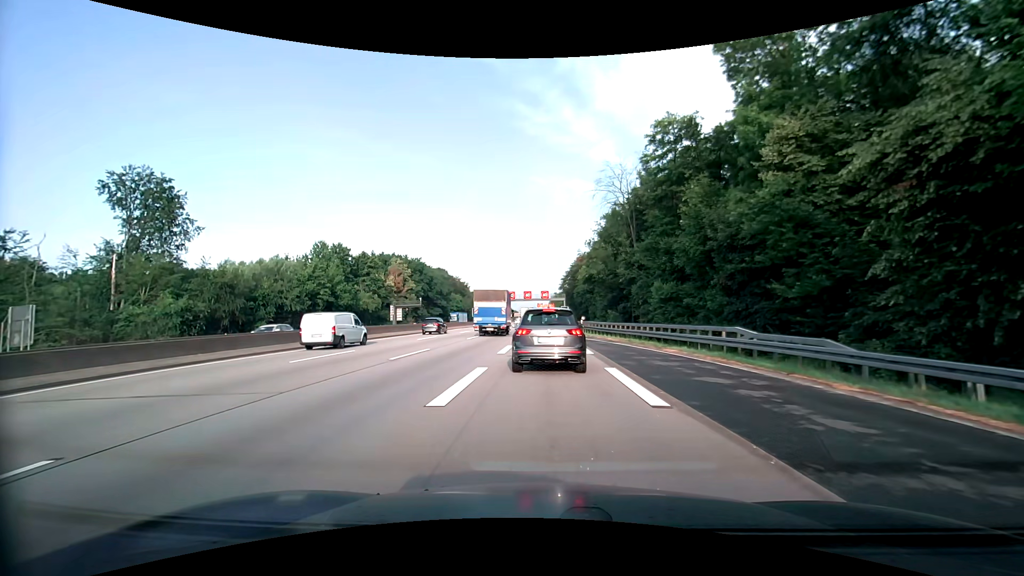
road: motorway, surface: asphalt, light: Day
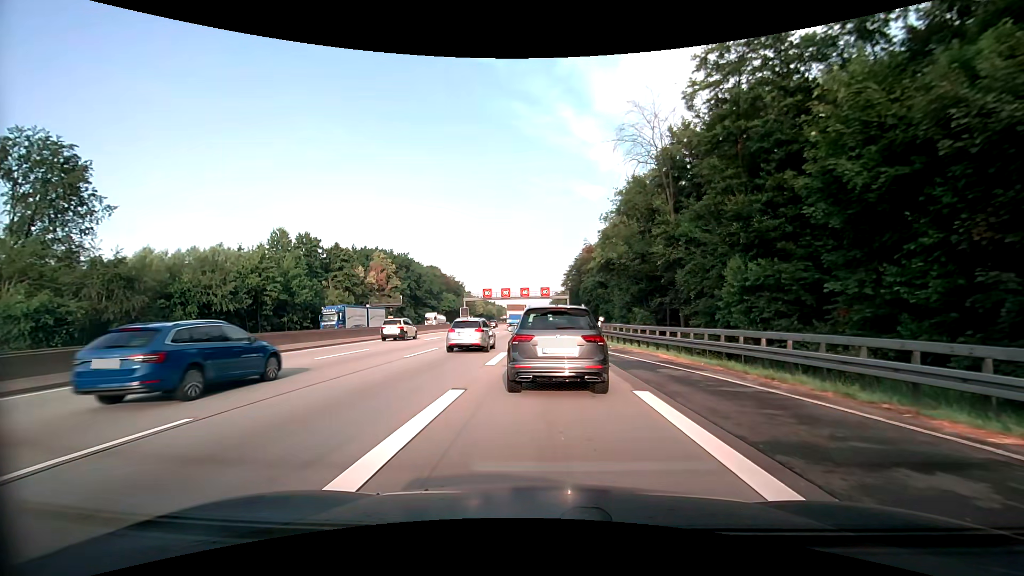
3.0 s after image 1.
(+0.1, +16.0) m; 0°
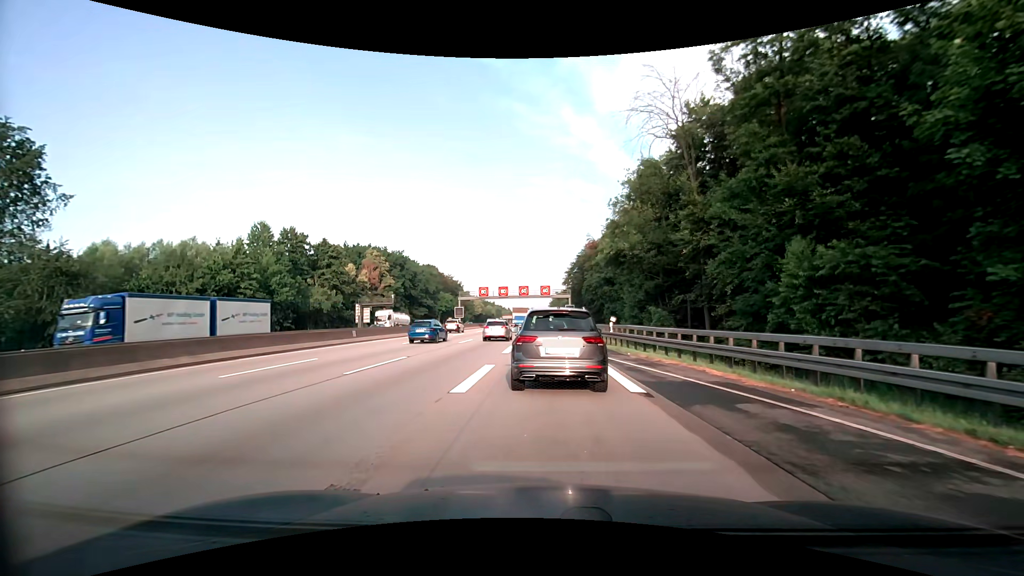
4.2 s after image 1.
(0.0, +5.9) m; 0°
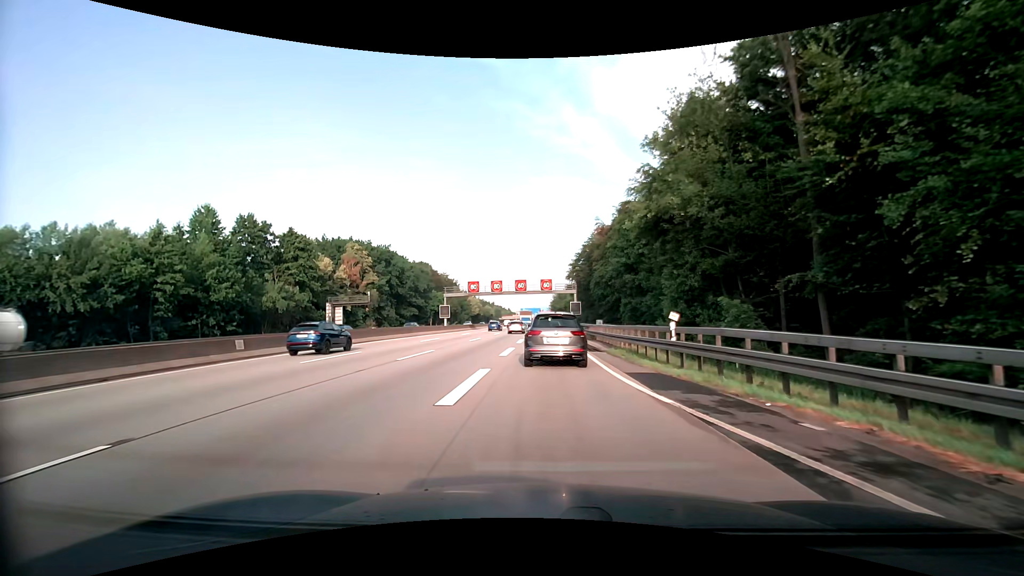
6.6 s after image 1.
(+0.1, +13.7) m; 0°
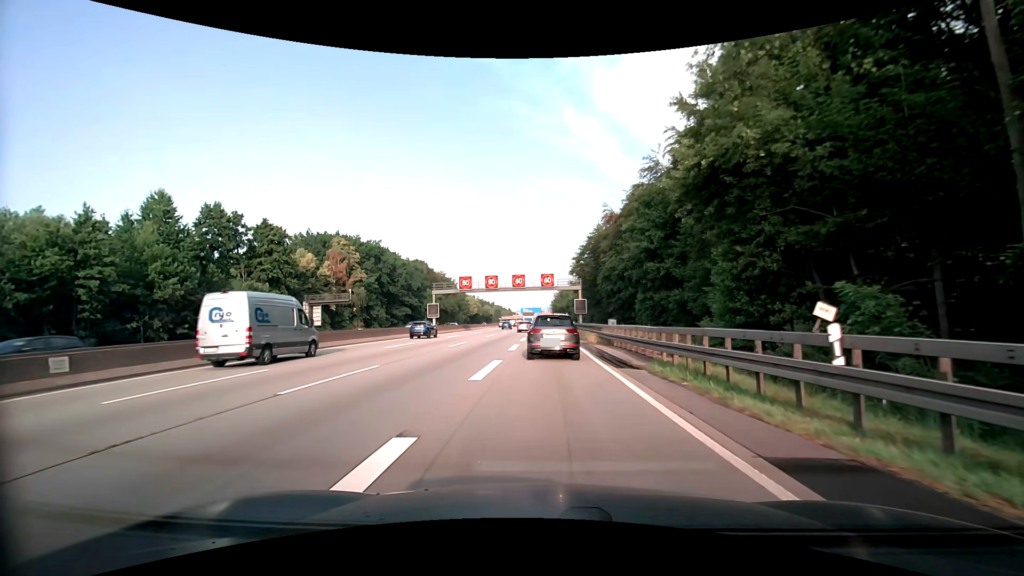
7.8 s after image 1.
(0.0, +8.5) m; 0°
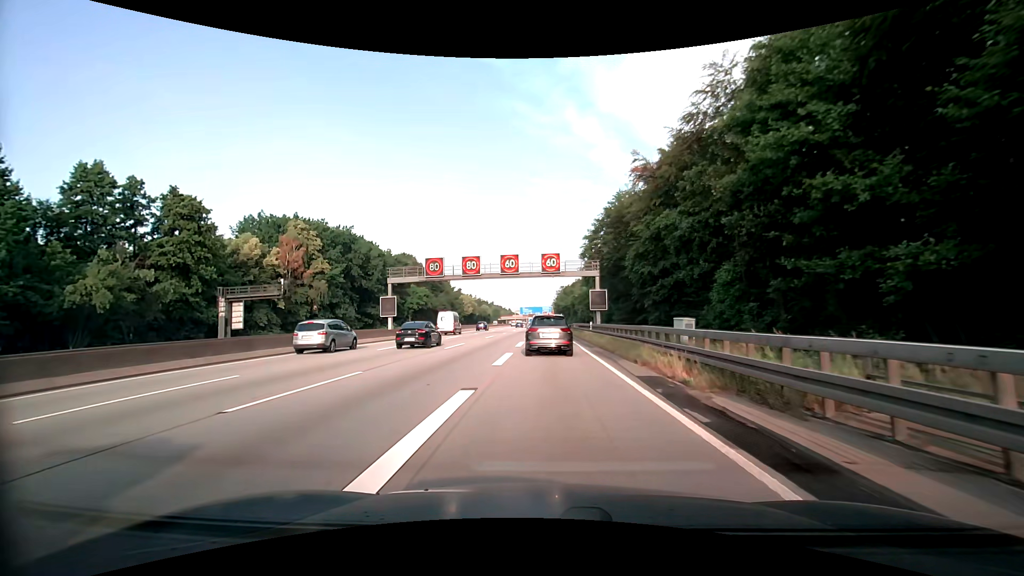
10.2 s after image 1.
(0.0, +20.1) m; +1°
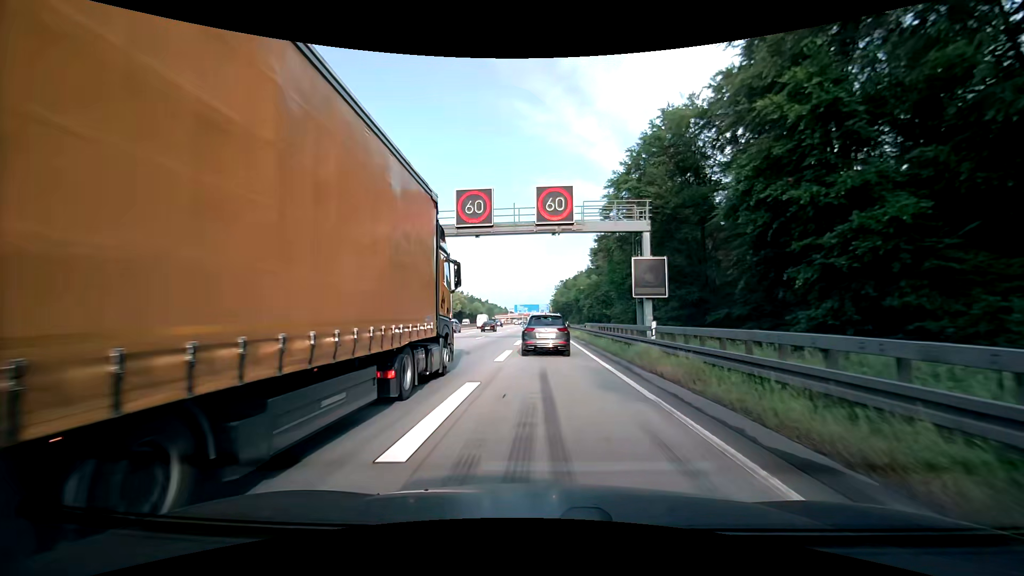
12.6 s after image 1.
(-0.2, +22.9) m; 0°
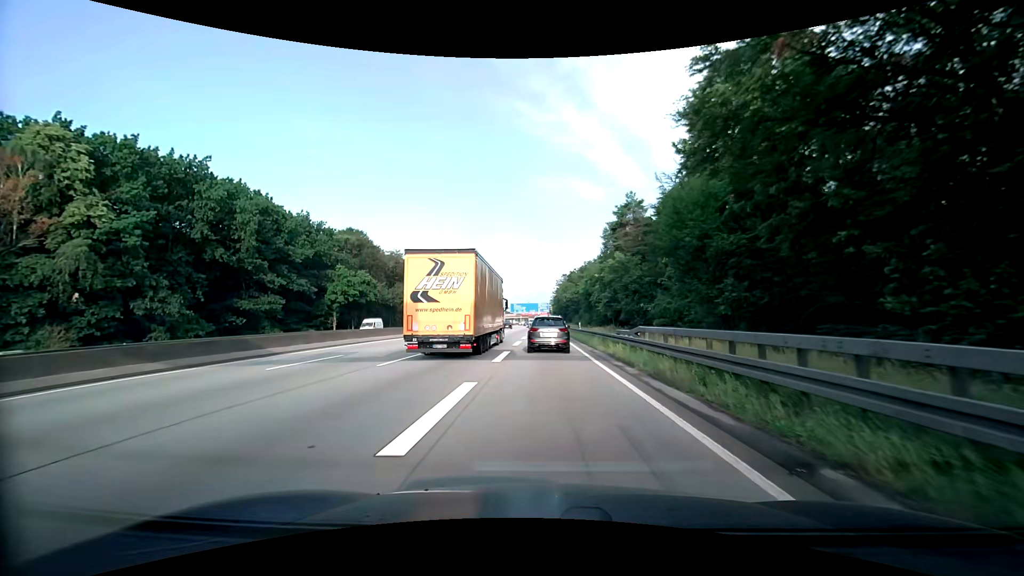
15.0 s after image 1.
(0.0, +23.7) m; 0°
(0, +10) (0, +20) (0, +30) (0, +40) (0, +50) (0, +60) (0, +70) (0, +80) (0, +90) (+1, +100) m
